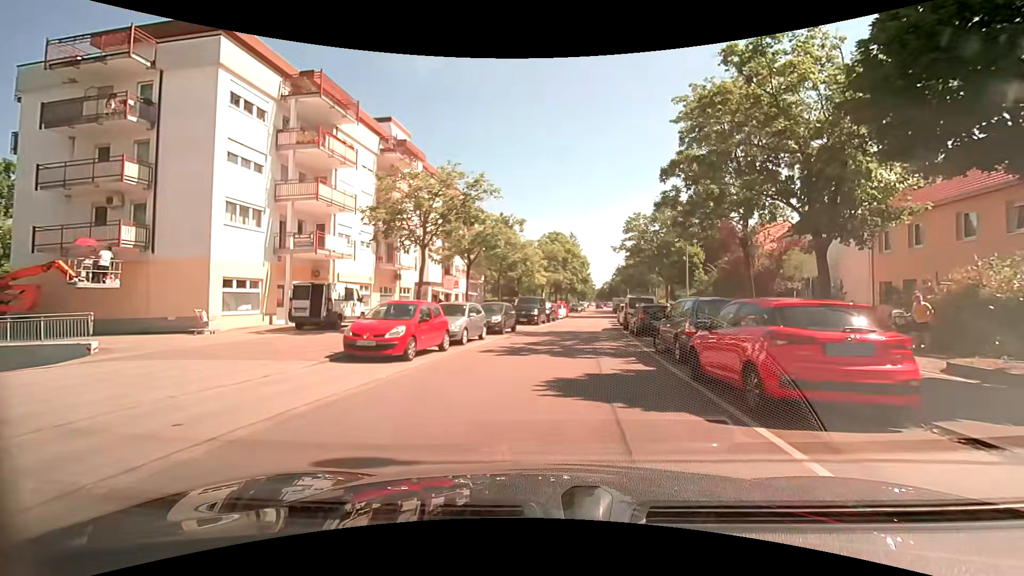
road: residential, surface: asphalt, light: Day
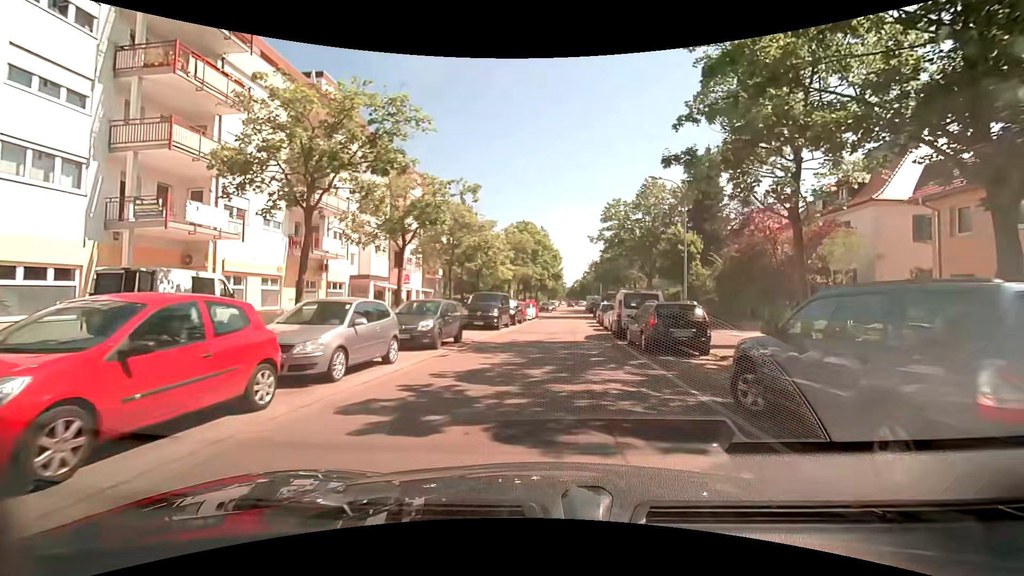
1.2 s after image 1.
(+0.1, +8.3) m; +2°
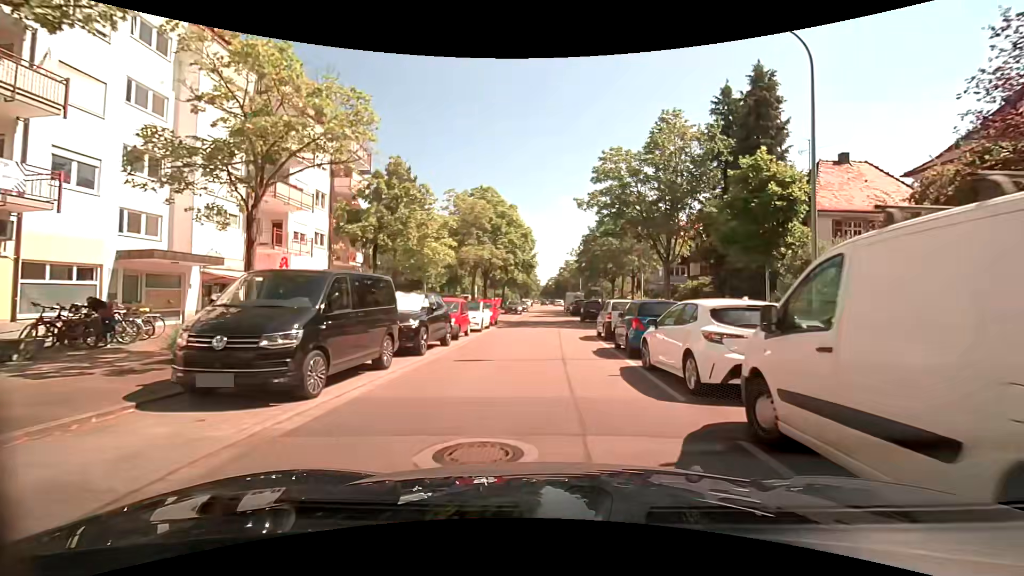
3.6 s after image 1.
(+0.8, +17.8) m; +4°
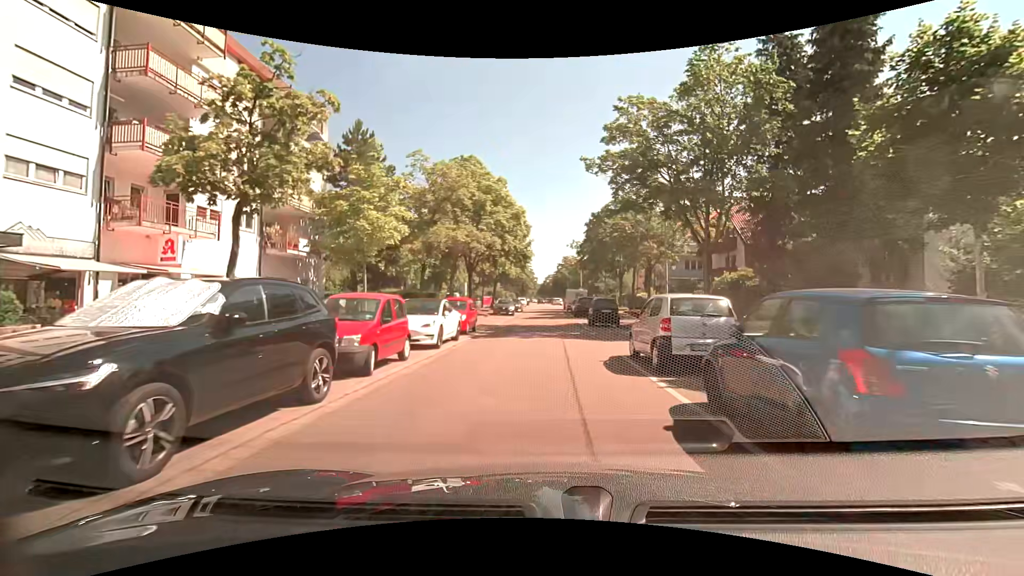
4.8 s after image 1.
(0.0, +8.8) m; +1°
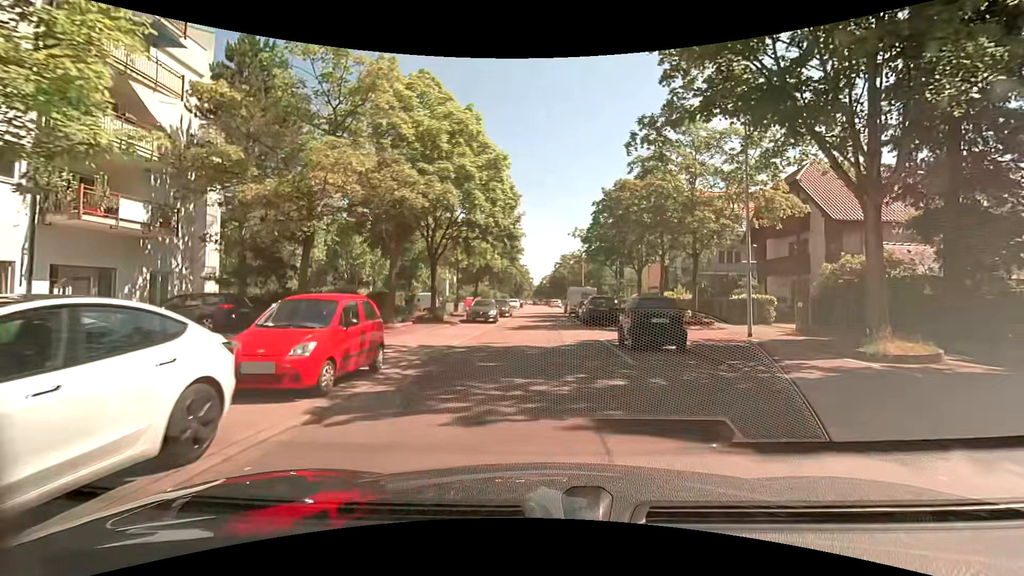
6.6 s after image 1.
(-0.1, +12.9) m; 0°
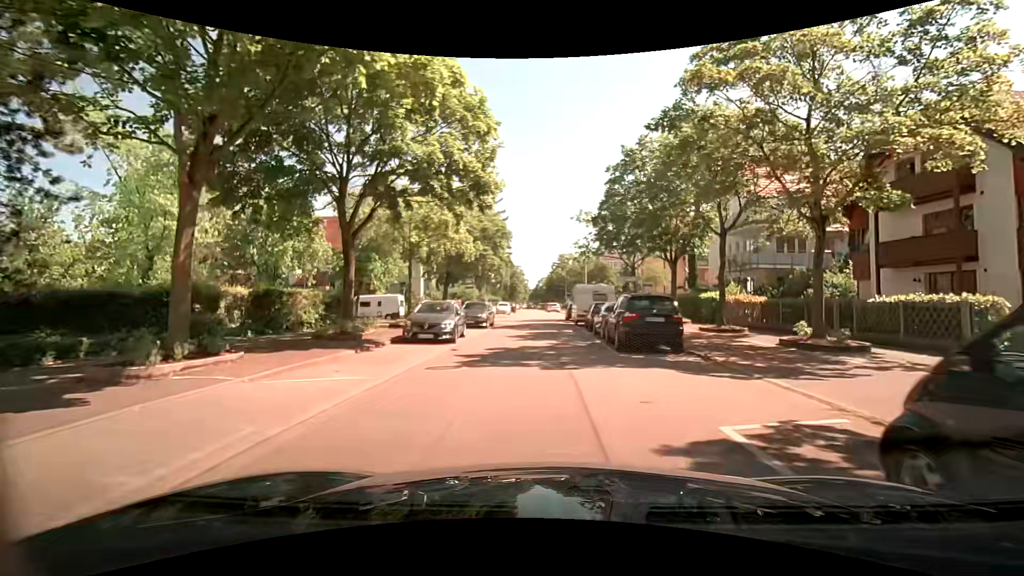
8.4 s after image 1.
(0.0, +12.6) m; 0°
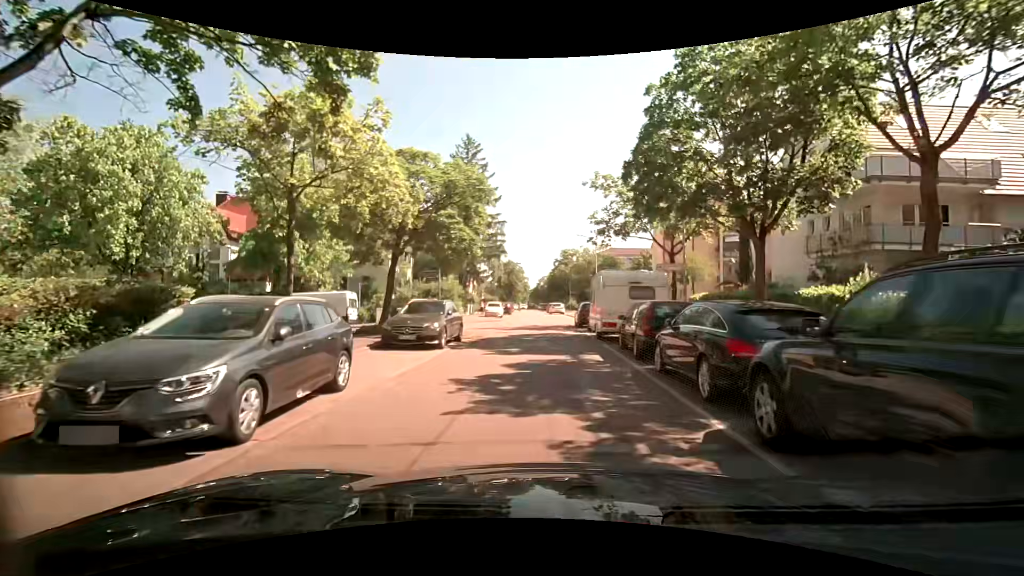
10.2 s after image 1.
(+0.2, +12.1) m; +1°
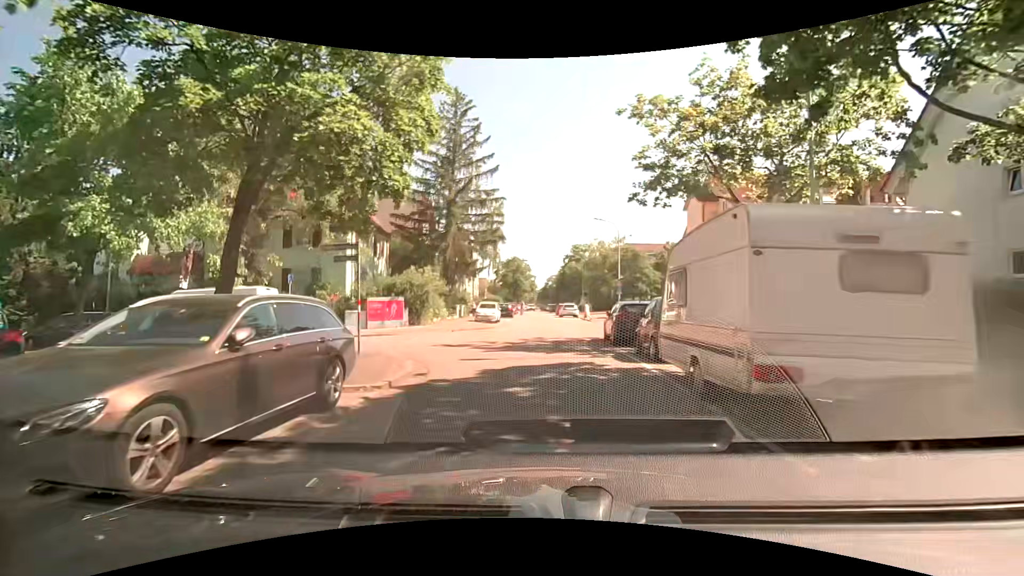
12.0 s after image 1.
(-0.1, +11.3) m; -1°
